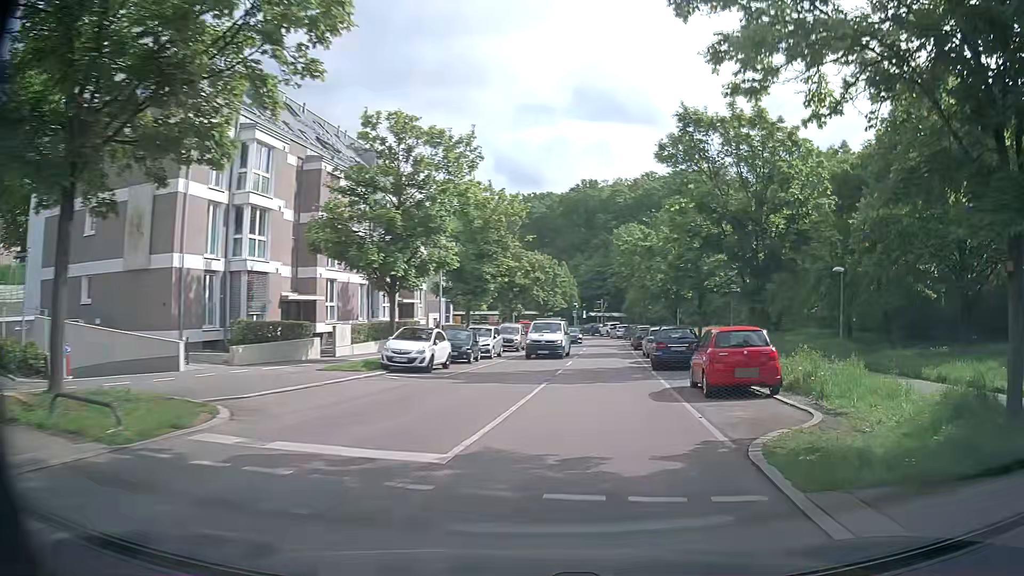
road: secondary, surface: asphalt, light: Day
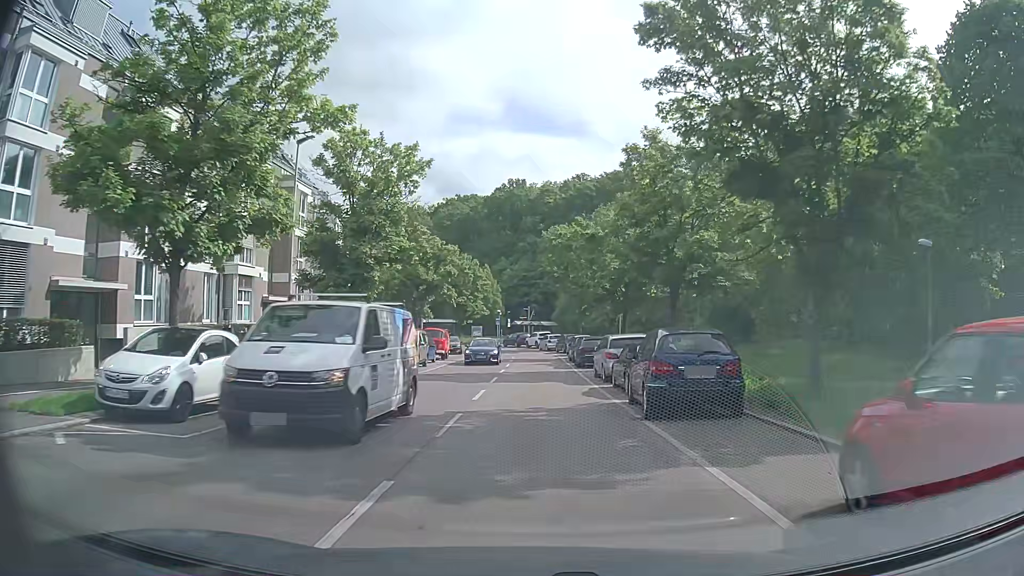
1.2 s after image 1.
(+0.9, +12.3) m; +6°
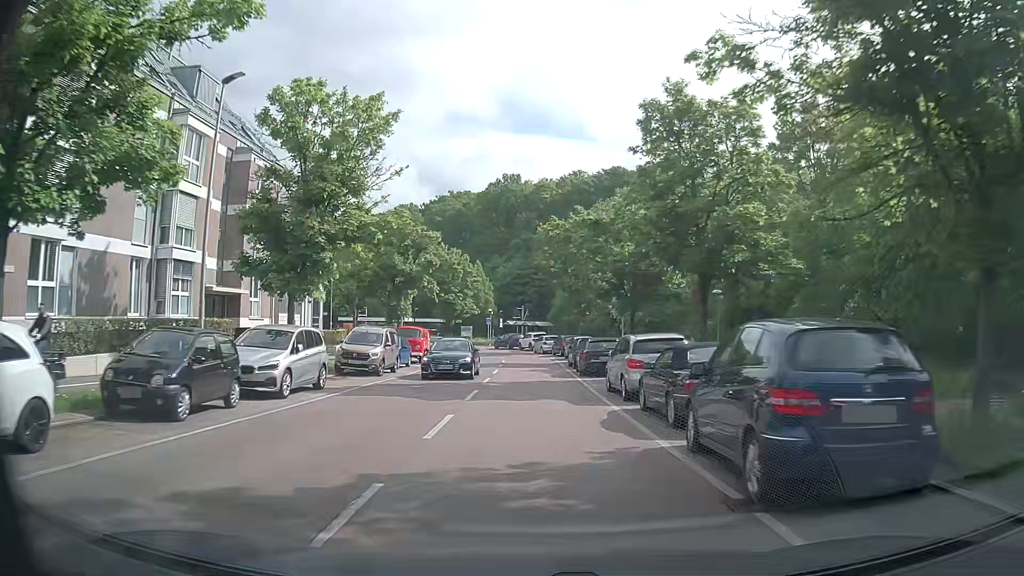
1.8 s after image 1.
(+0.1, +6.2) m; +1°
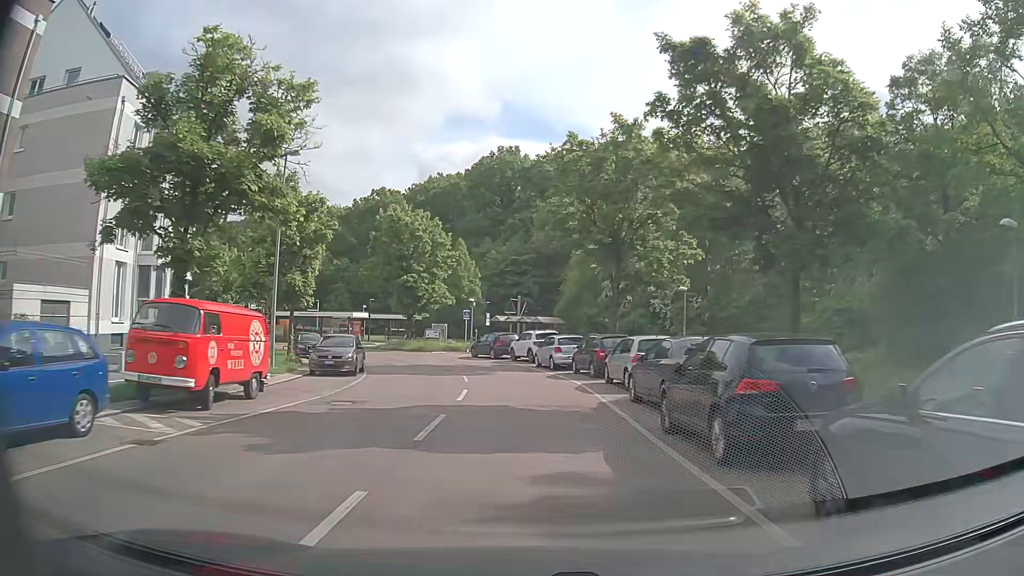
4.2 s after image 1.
(-0.3, +24.8) m; 0°
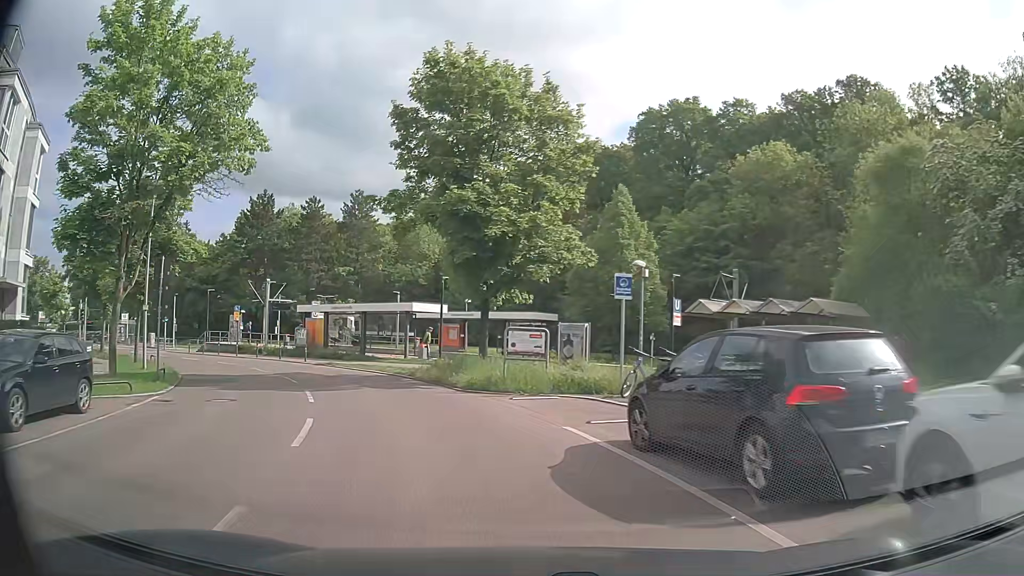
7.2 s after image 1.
(-2.3, +31.5) m; -16°
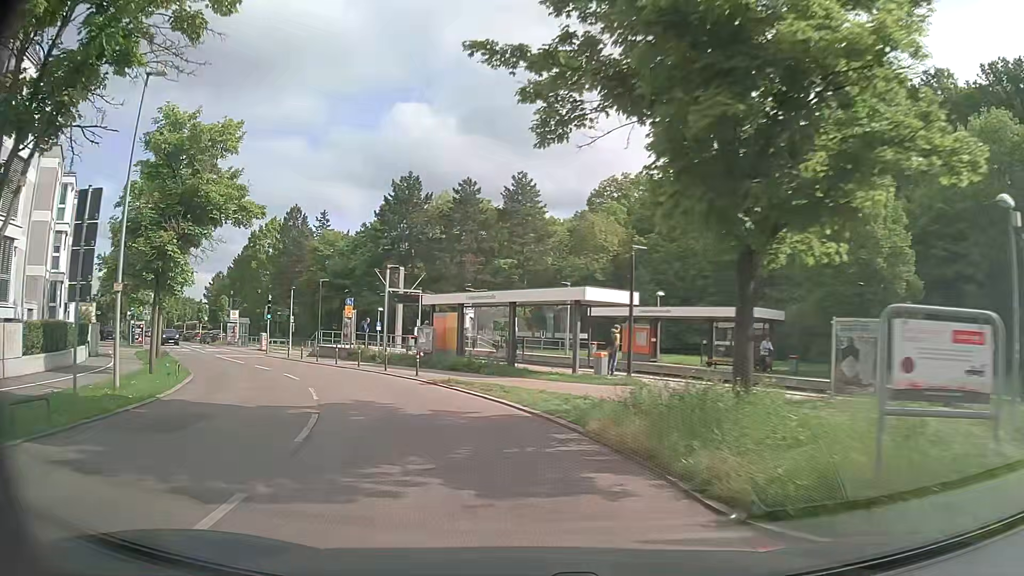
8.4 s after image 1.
(-1.4, +12.2) m; -14°
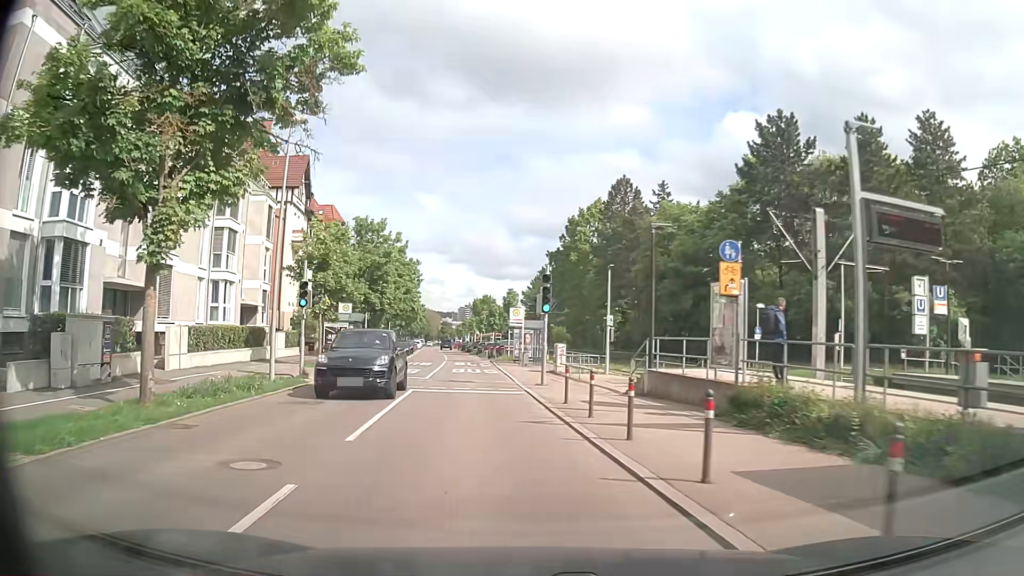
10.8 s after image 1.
(-6.3, +23.7) m; -30°
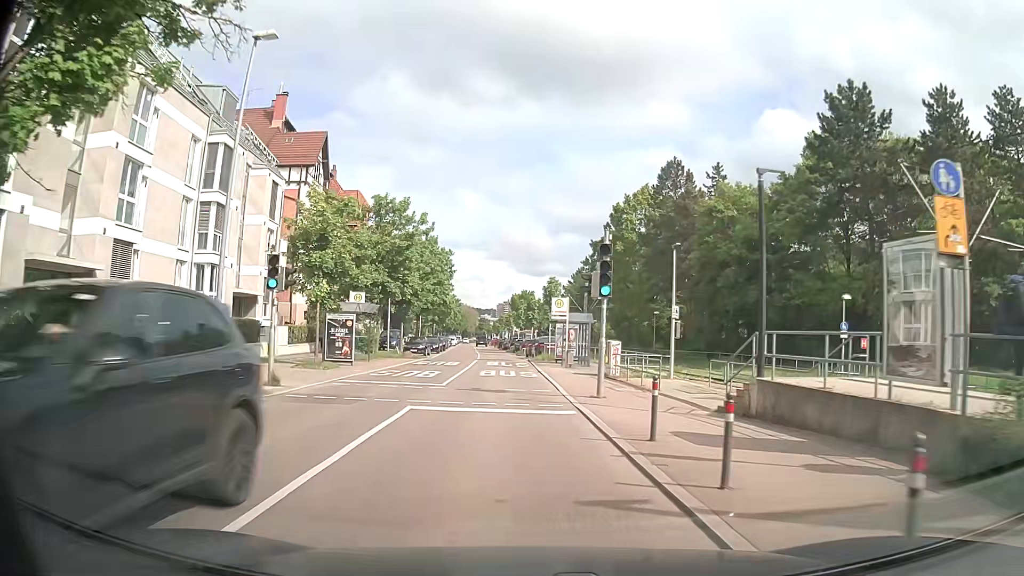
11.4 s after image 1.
(-0.2, +6.3) m; -2°
(0, +10) (-1, +20) (-1, +30) (-2, +40) (-3, +50) (-3, +60) (-4, +70) (-5, +80) (-6, +90) (-7, +100) m
